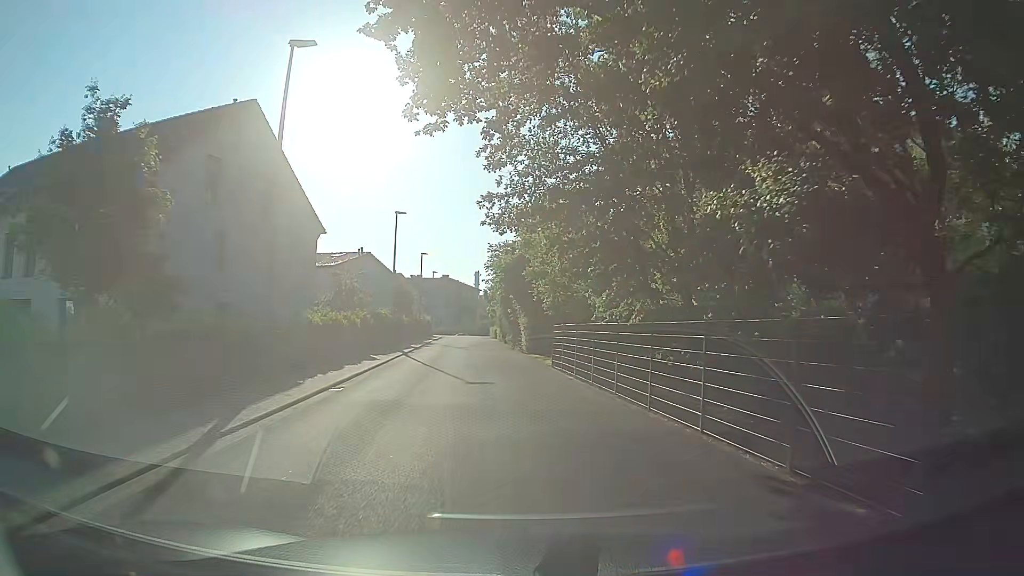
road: residential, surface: asphalt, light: Day
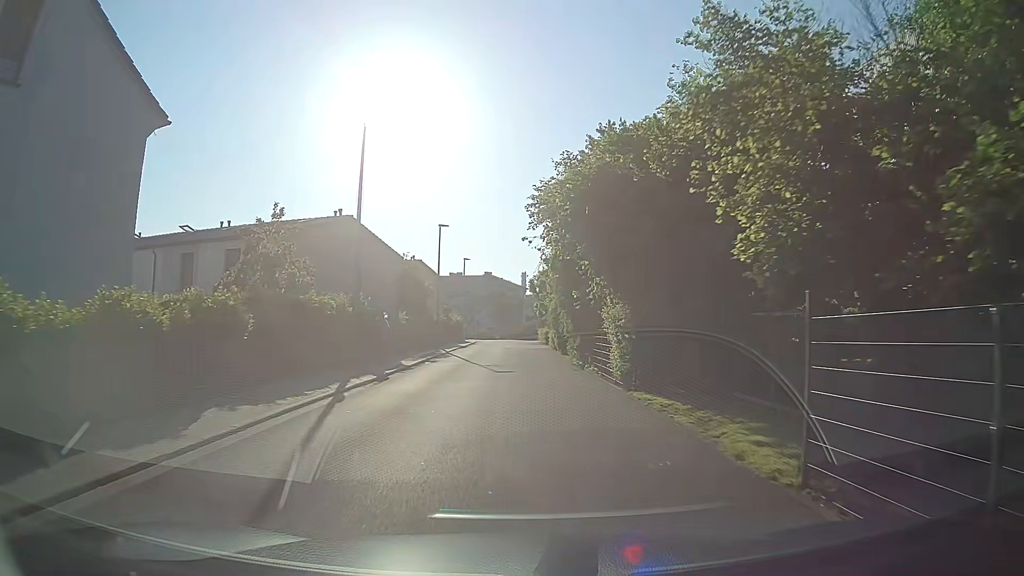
(-0.5, +18.9) m; -3°
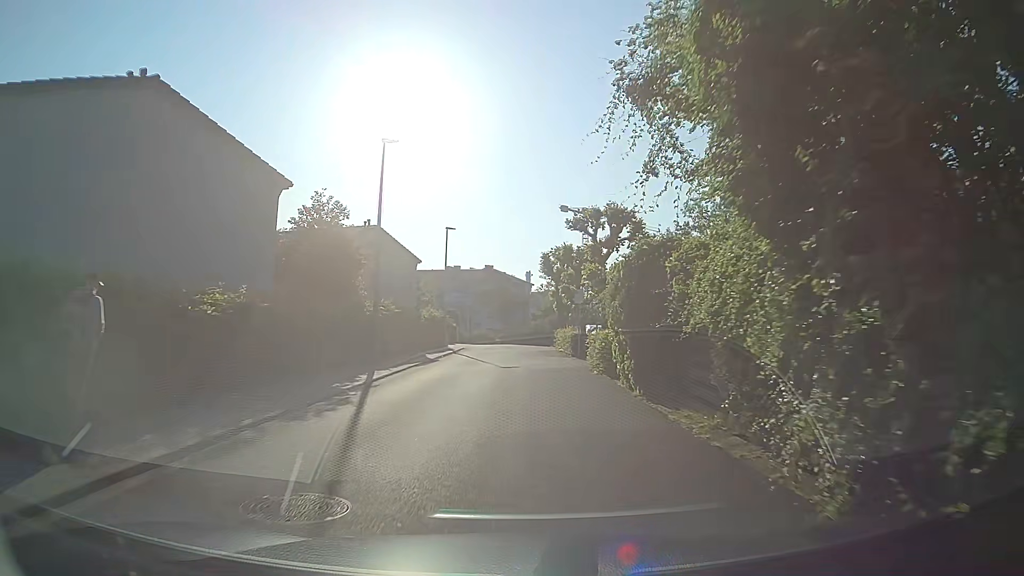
(-0.2, +20.6) m; 0°
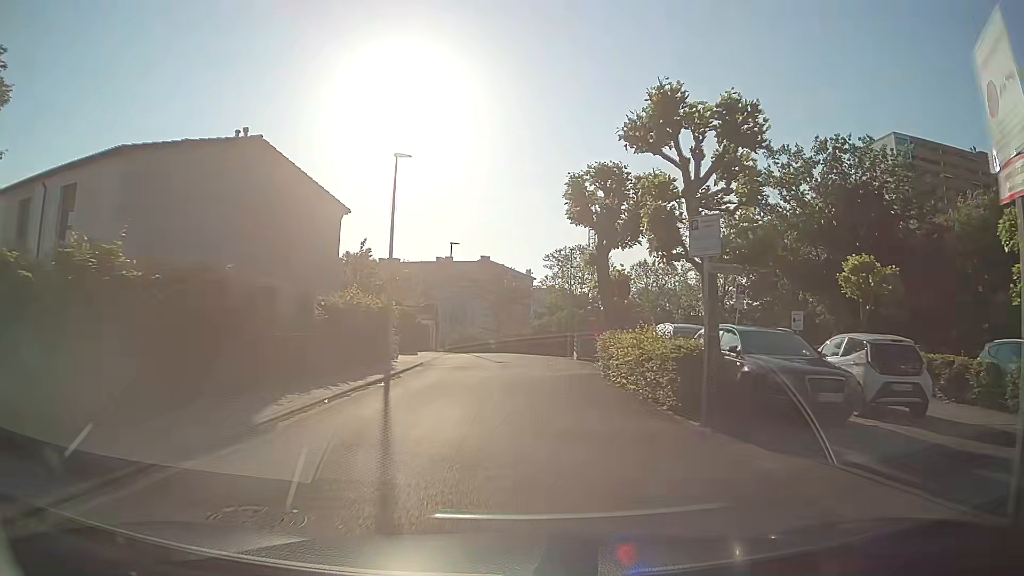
(-0.1, +19.6) m; -1°
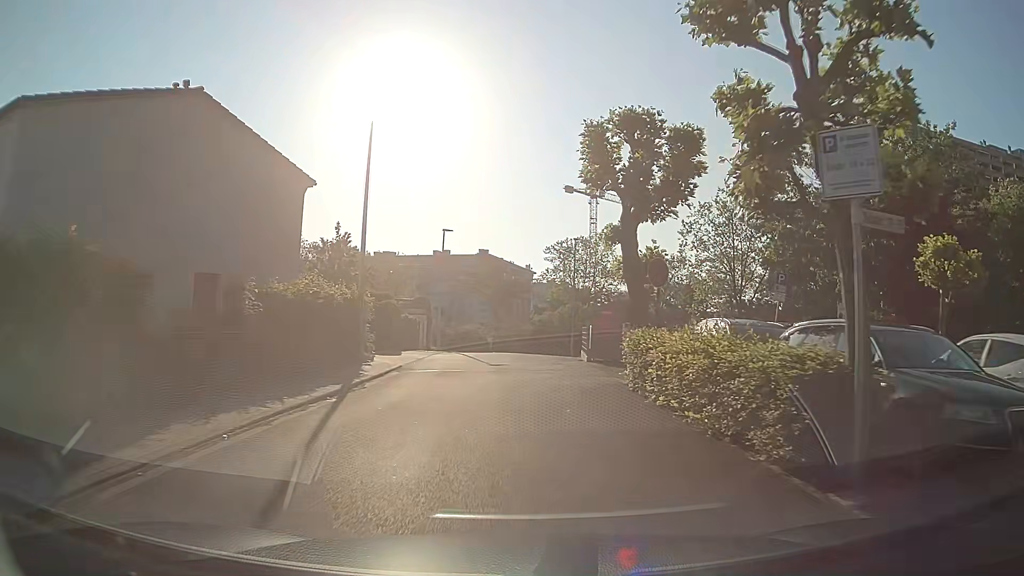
(0.0, +4.5) m; -1°
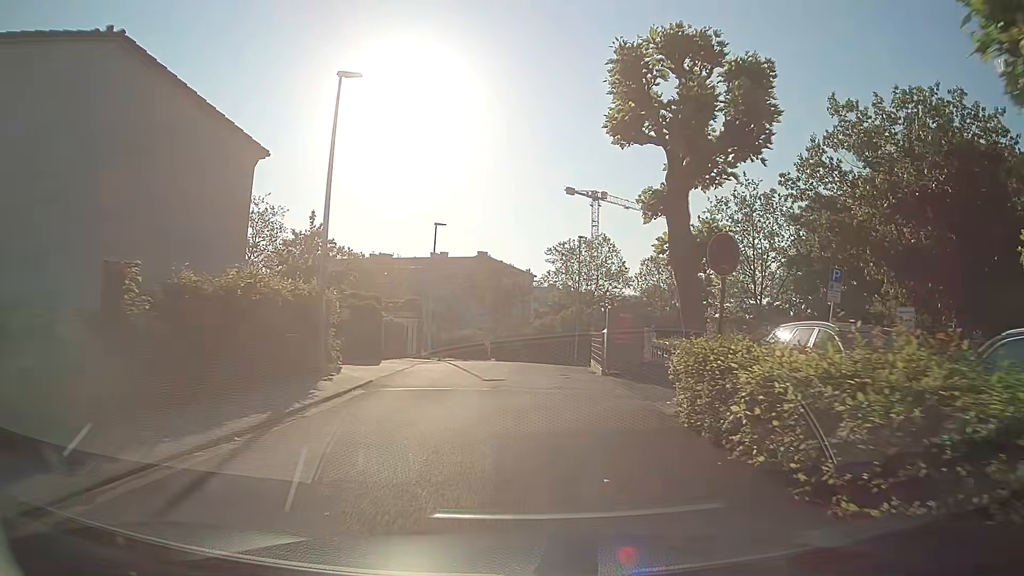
(+0.1, +4.3) m; +1°
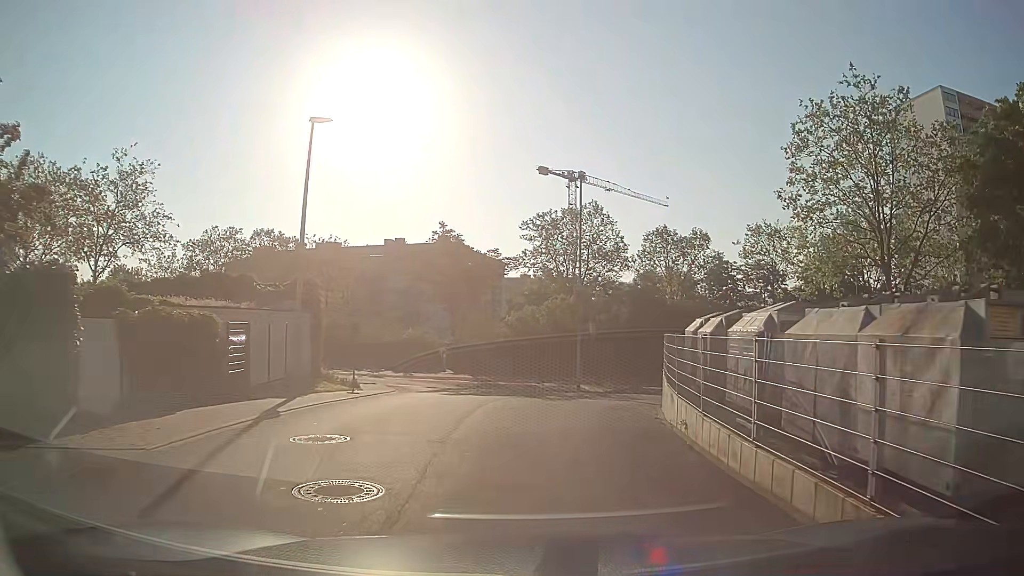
(+0.5, +19.9) m; +4°
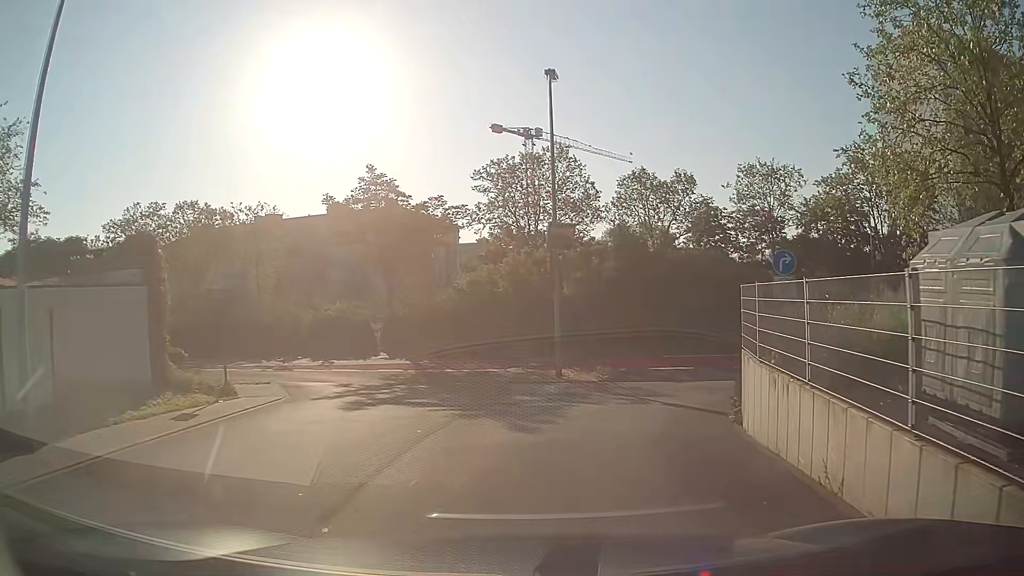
(+0.1, +10.2) m; +2°
